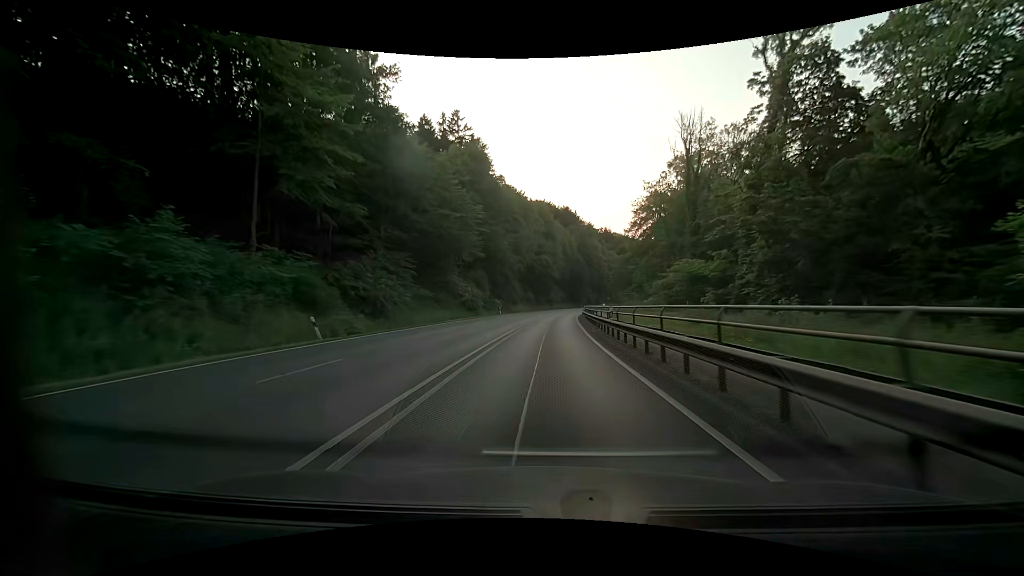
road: primary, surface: asphalt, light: Day
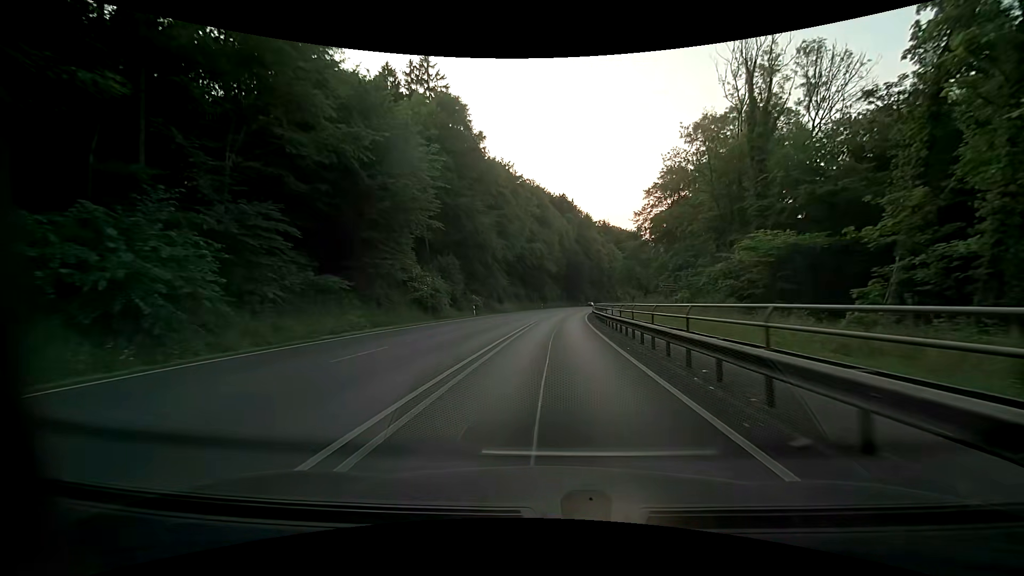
(+0.3, +21.2) m; +1°
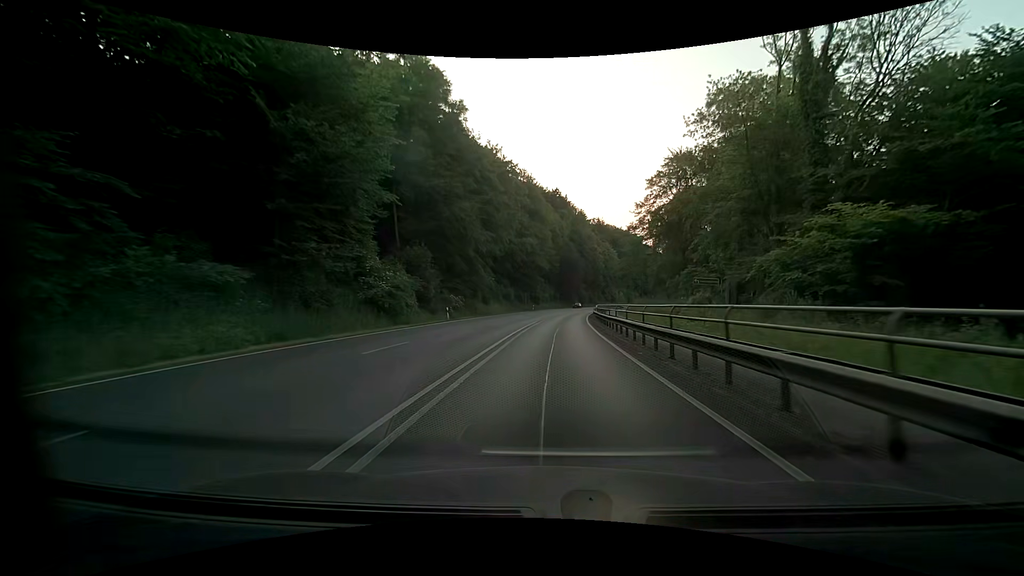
(0.0, +10.3) m; 0°
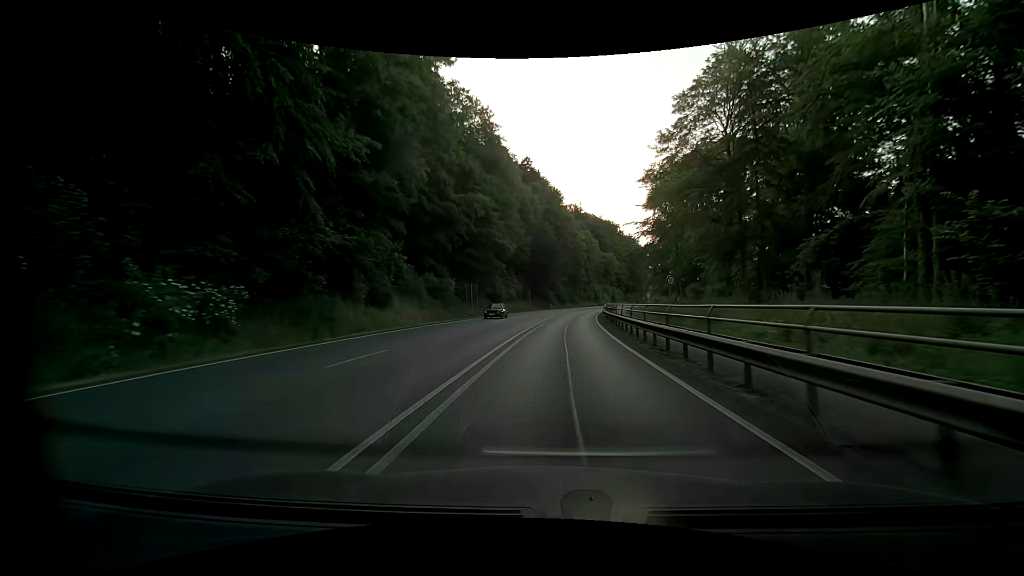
(+1.3, +38.3) m; +3°
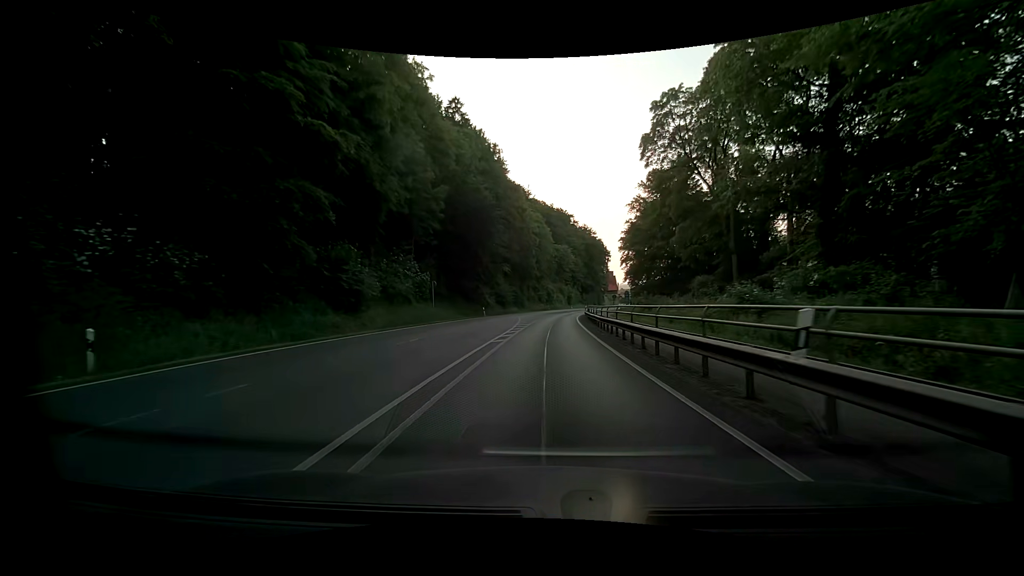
(+2.1, +40.9) m; +7°
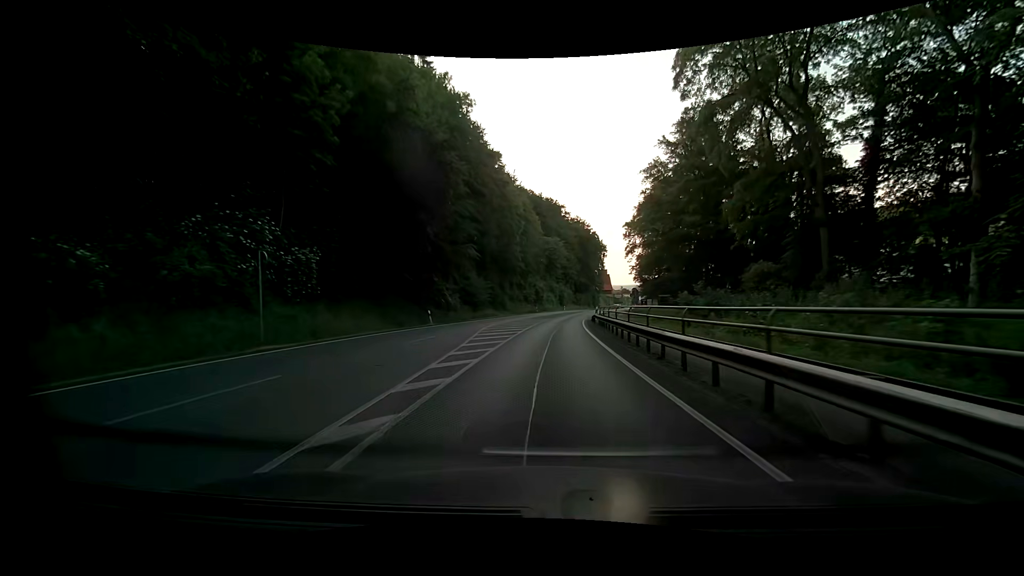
(+0.1, +23.0) m; 0°
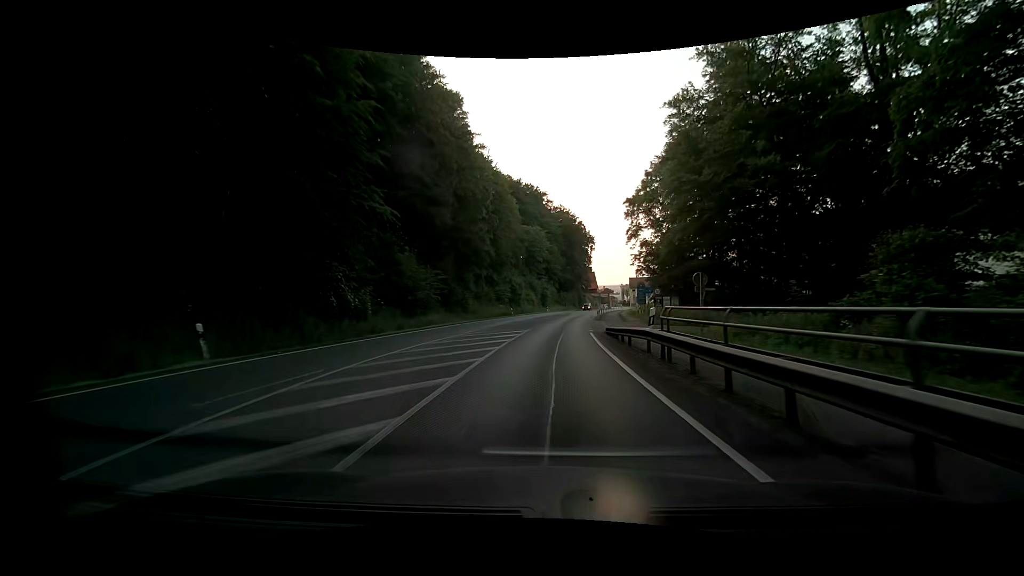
(+0.6, +22.7) m; +3°
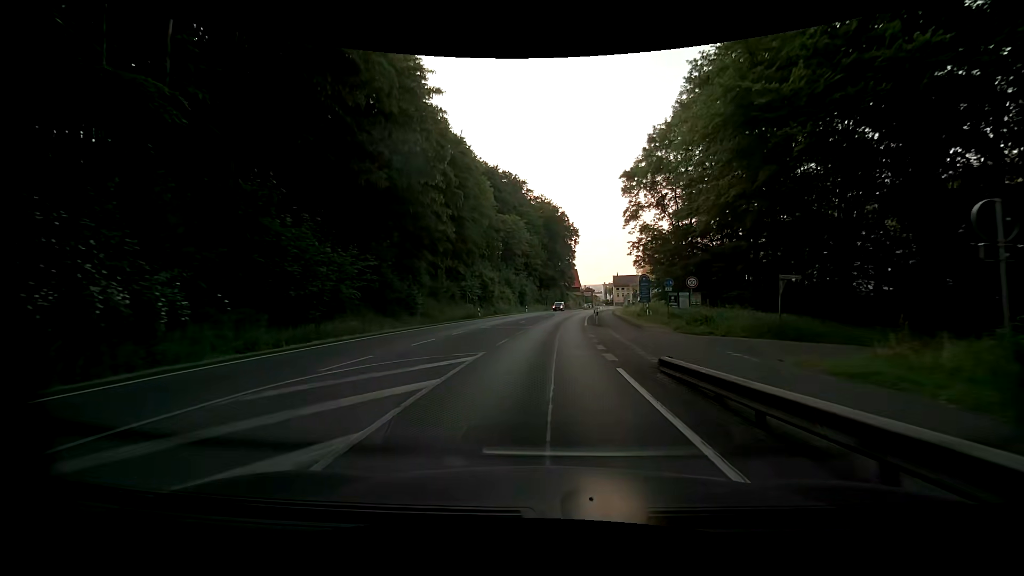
(+0.3, +15.2) m; +2°
(0, +10) (+1, +20) (+1, +30) (+2, +40) (+3, +50) (+4, +60) (+5, +70) (+6, +80) (+7, +90) (+9, +99) m
